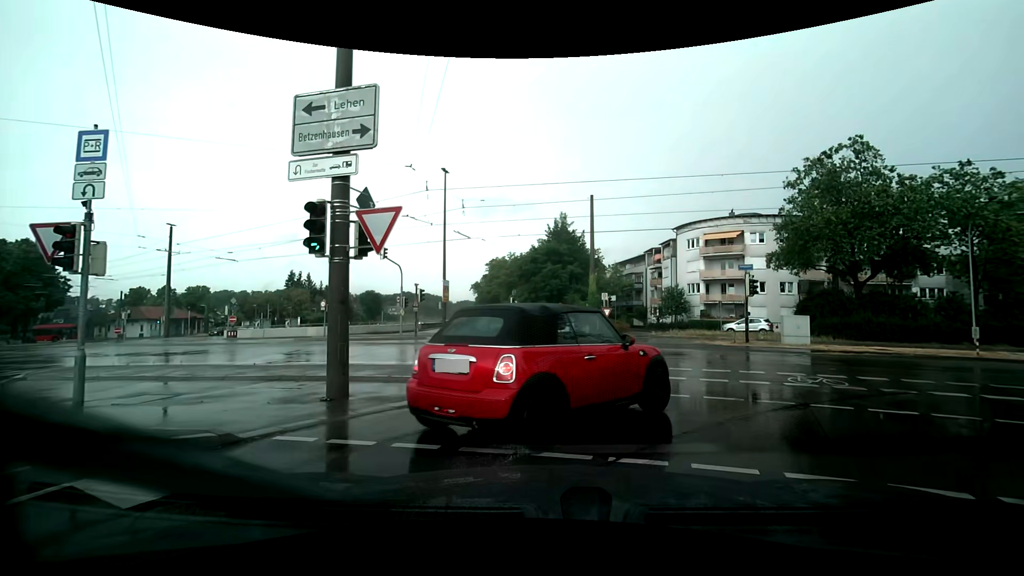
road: tertiary_link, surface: asphalt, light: Day
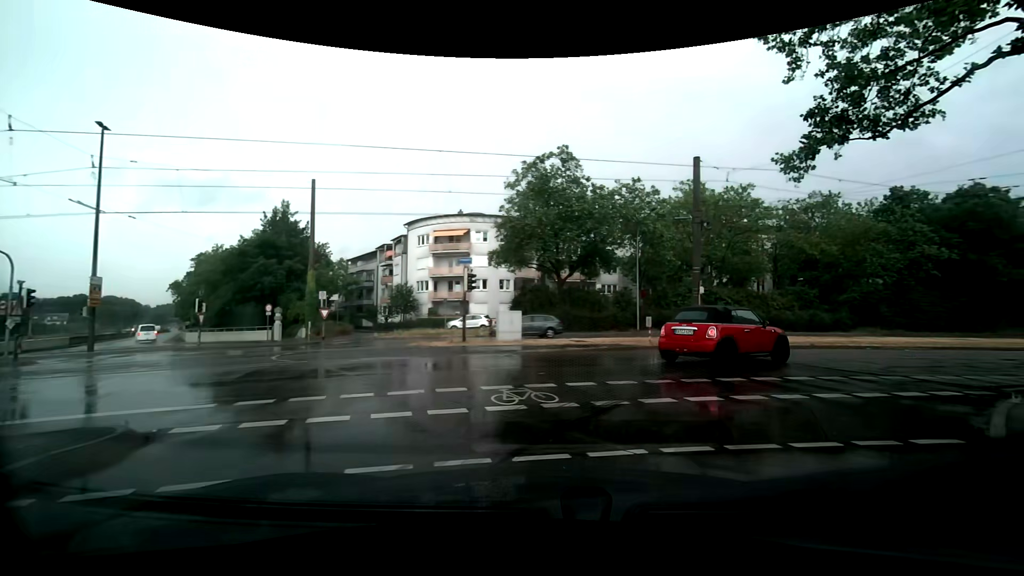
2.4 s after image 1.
(+1.1, +3.9) m; +32°
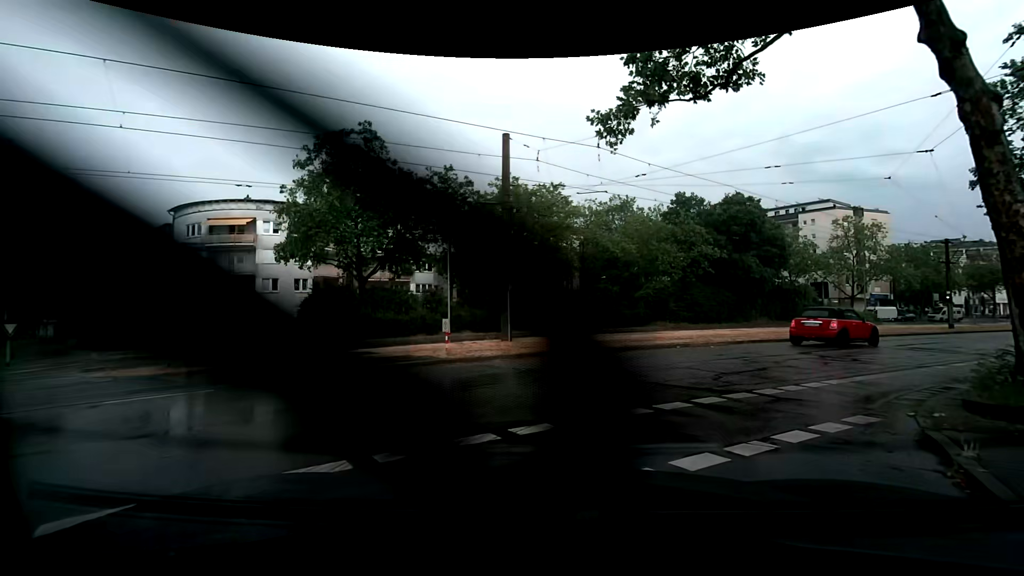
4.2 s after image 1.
(+1.2, +4.8) m; +23°
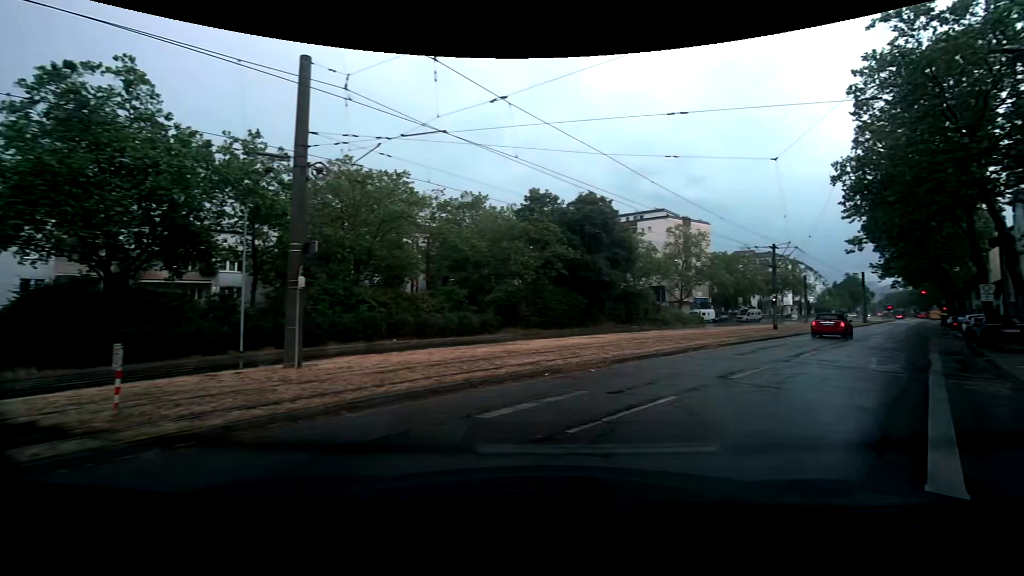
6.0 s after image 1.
(+0.5, +6.8) m; +15°
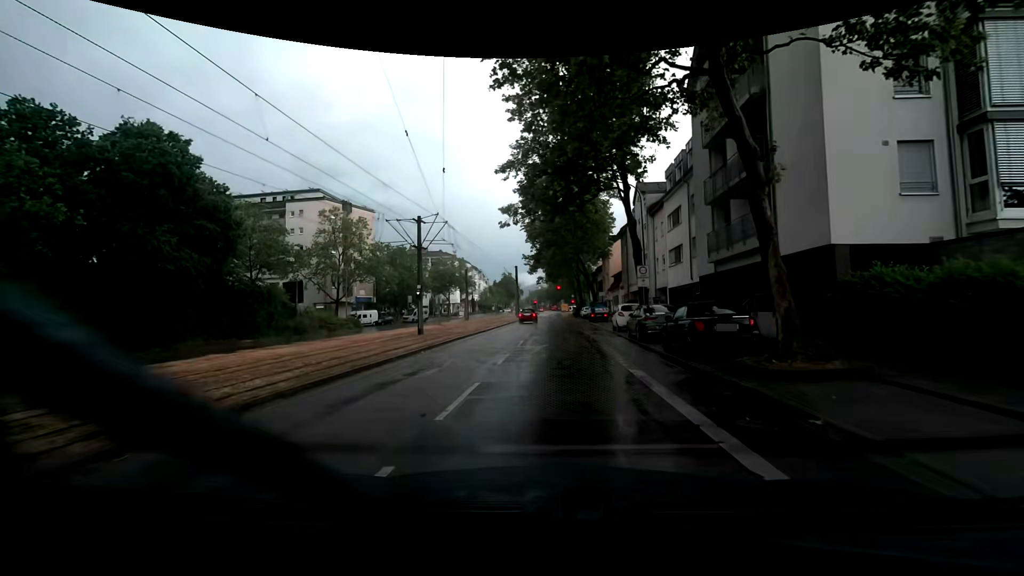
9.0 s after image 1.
(+6.7, +15.4) m; +37°
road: tertiary
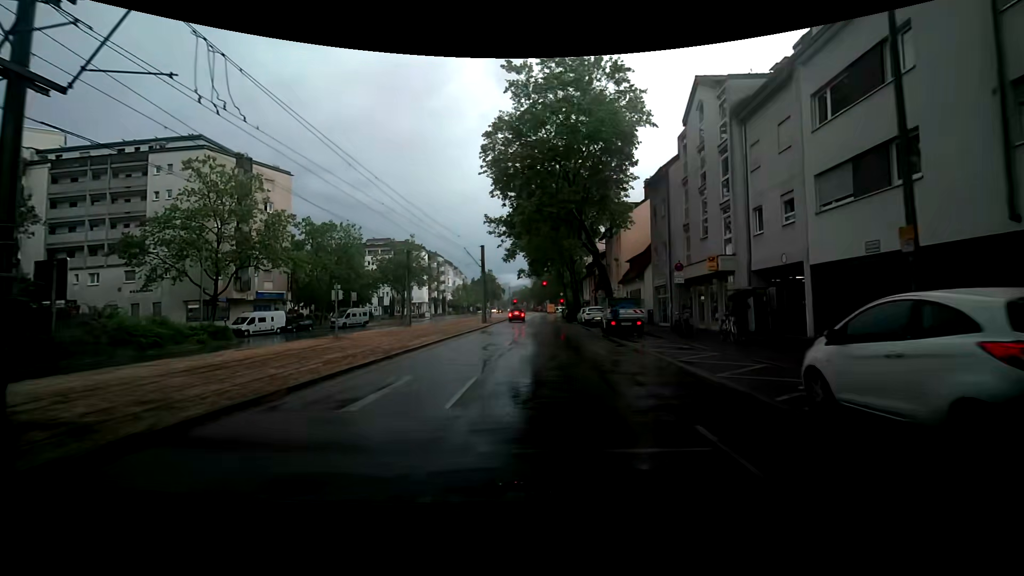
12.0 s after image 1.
(+0.4, +23.5) m; +3°
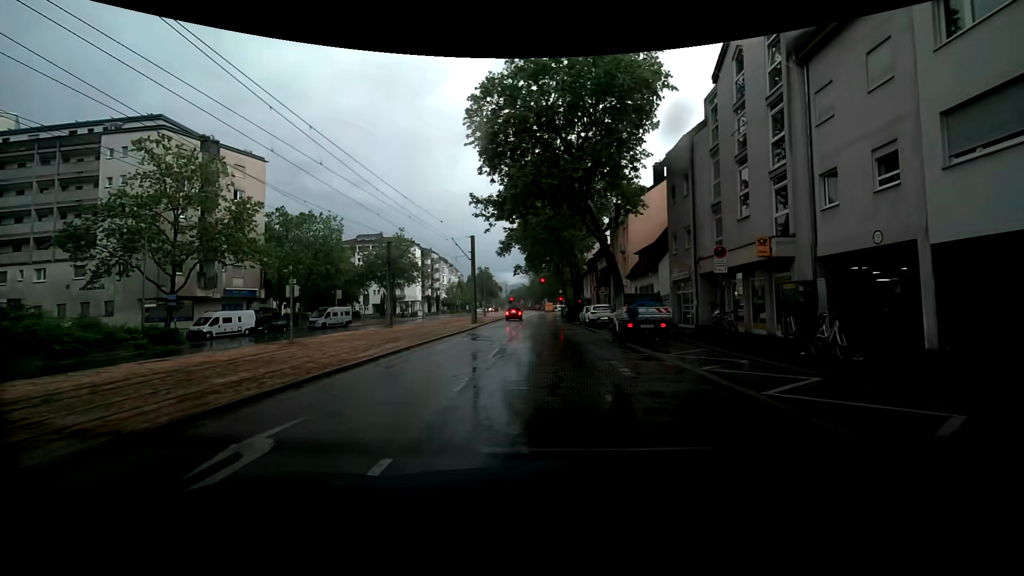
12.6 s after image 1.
(0.0, +5.3) m; -2°
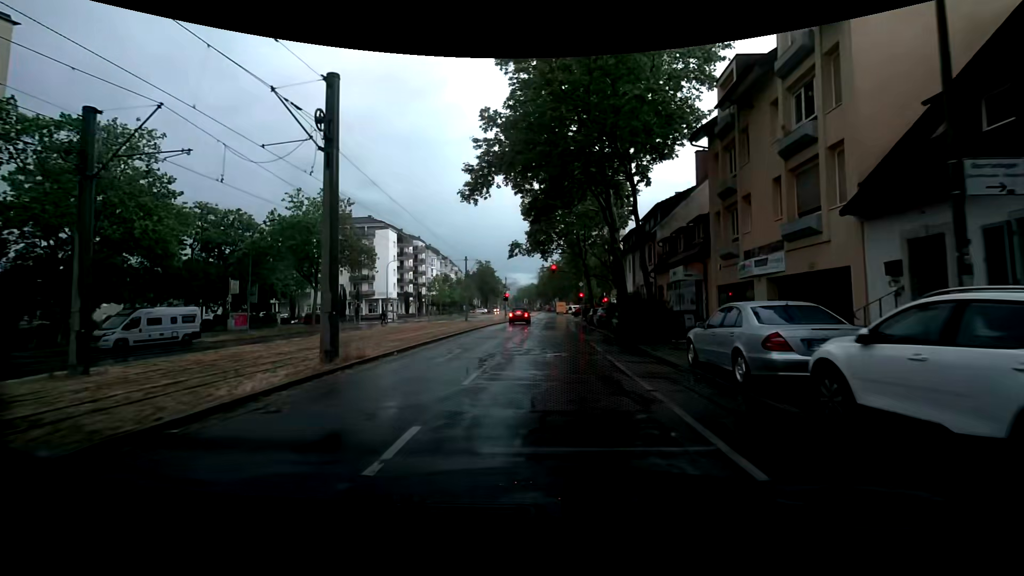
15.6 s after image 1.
(+0.7, +29.3) m; +3°
(0, +10) (0, +20) (0, +30) (0, +40) (0, +50) (-1, +60) (-1, +70) (-2, +80) (-2, +90) (-3, +100) m
